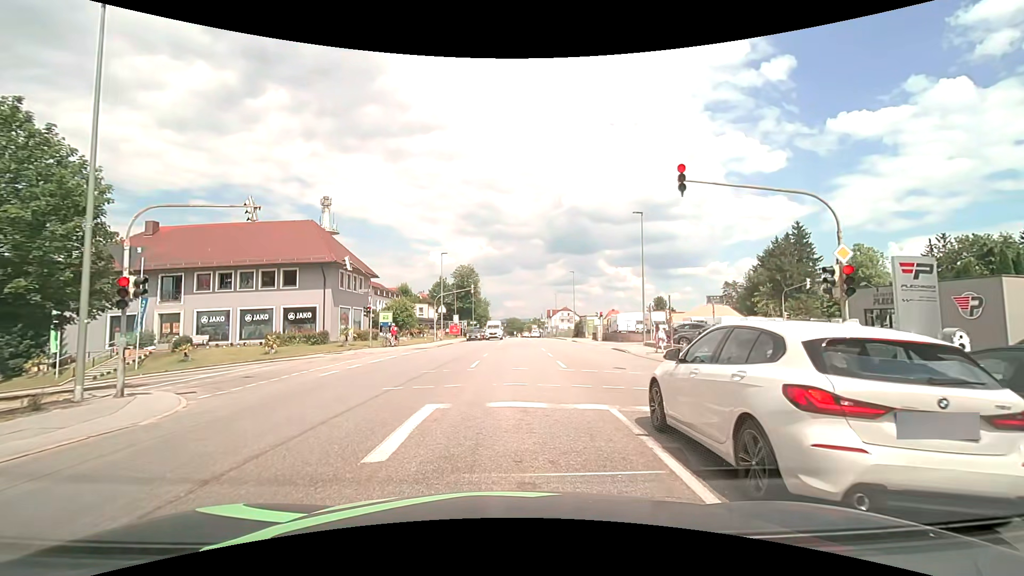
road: tertiary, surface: asphalt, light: Day
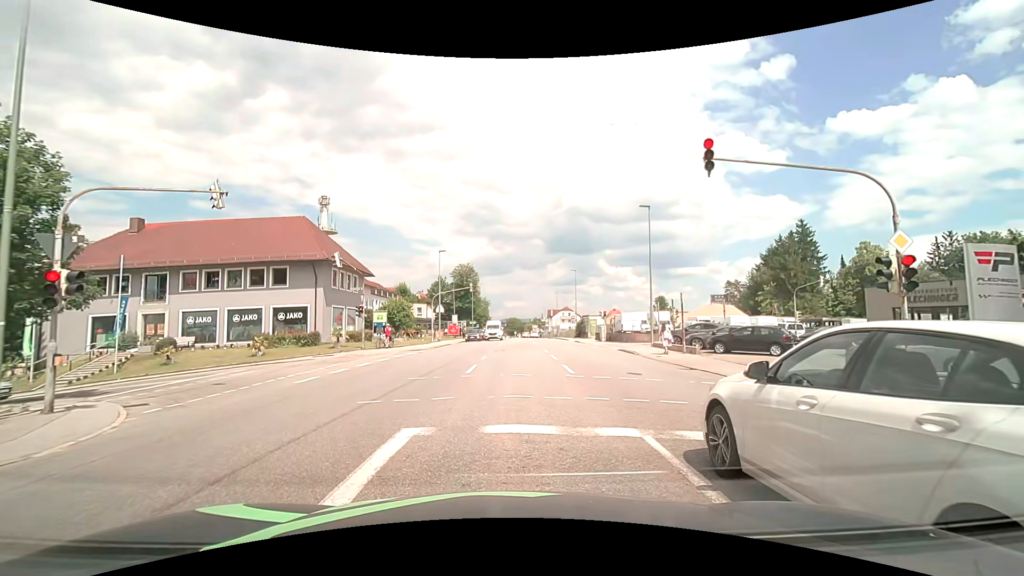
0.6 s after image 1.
(0.0, +1.8) m; +1°
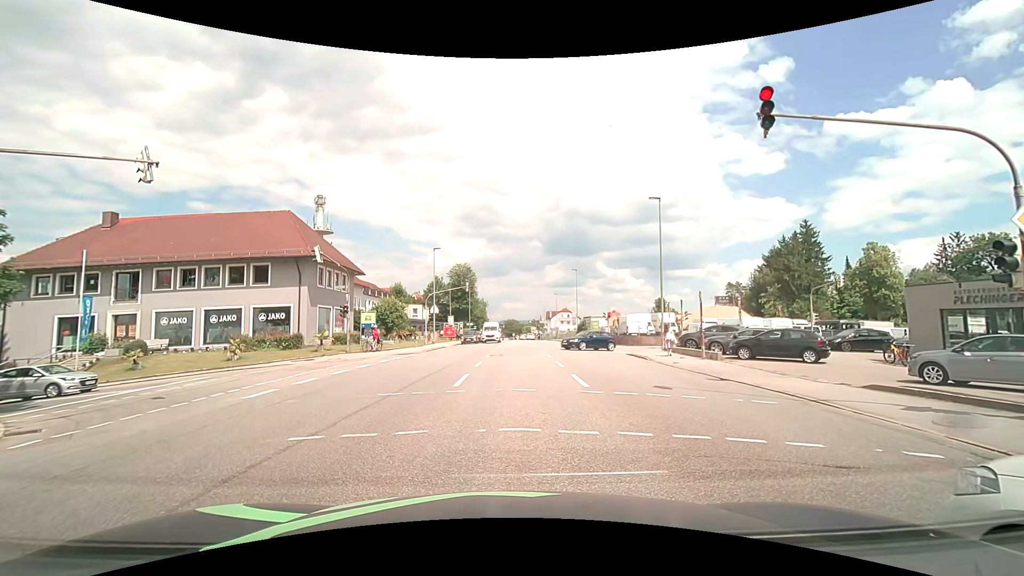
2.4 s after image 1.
(0.0, +2.6) m; +2°
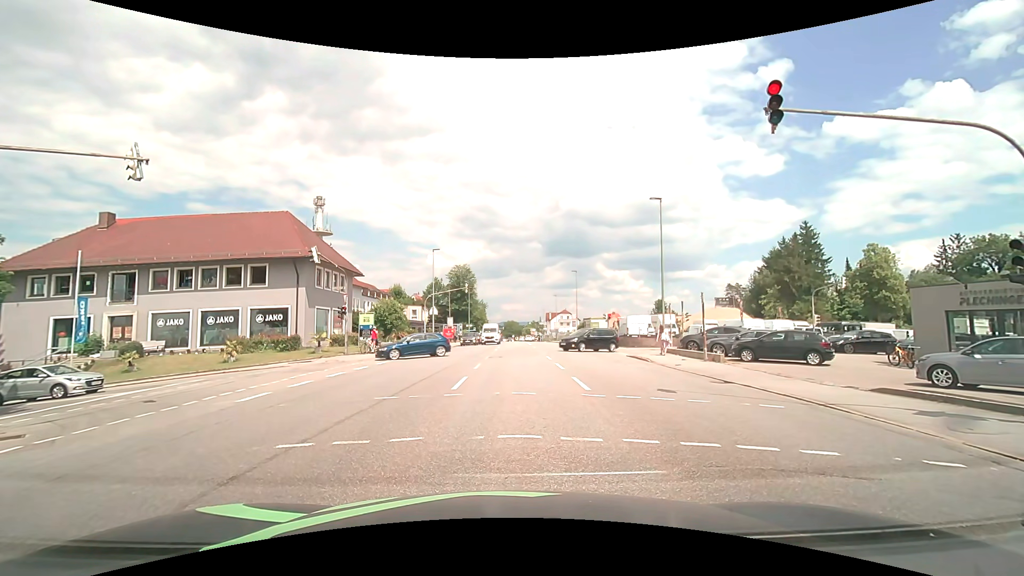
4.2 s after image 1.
(0.0, +0.4) m; 0°
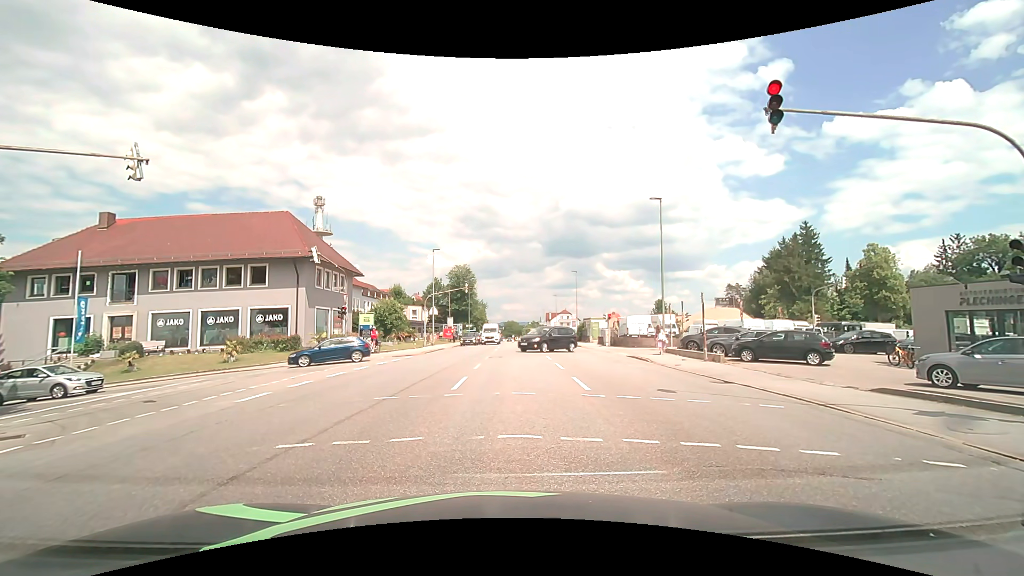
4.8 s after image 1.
(0.0, 0.0) m; 0°
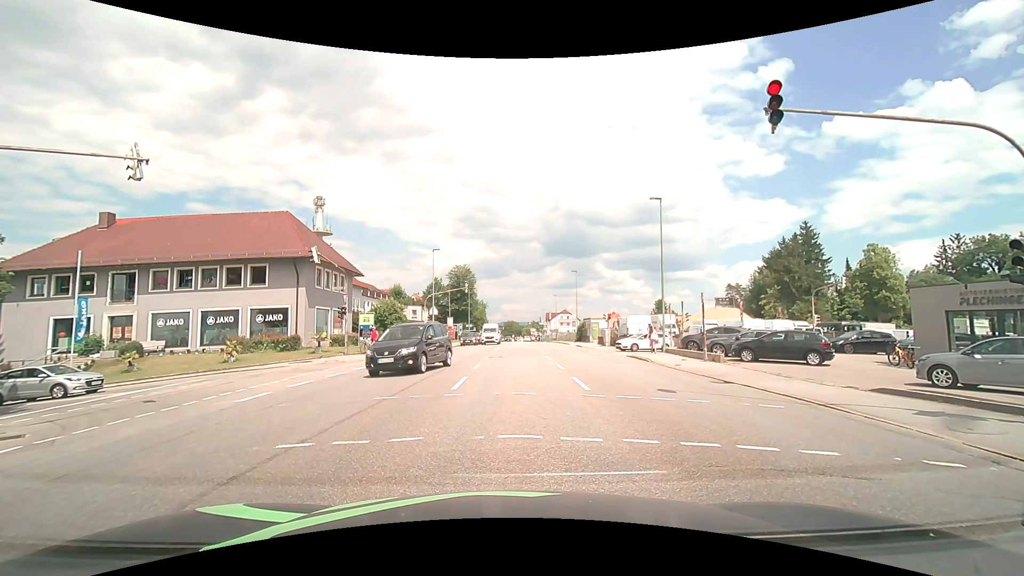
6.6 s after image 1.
(0.0, 0.0) m; 0°
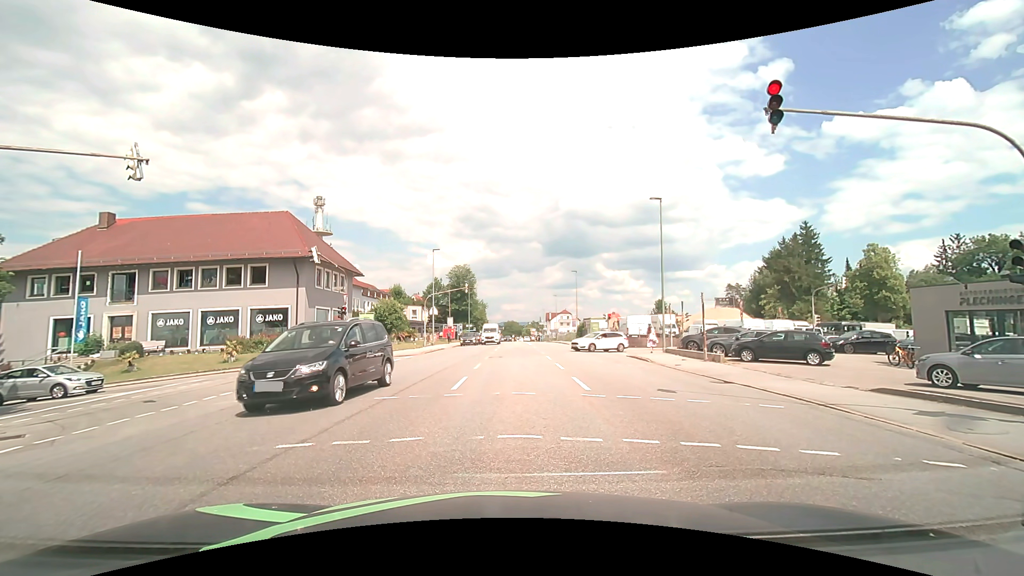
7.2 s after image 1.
(0.0, 0.0) m; 0°
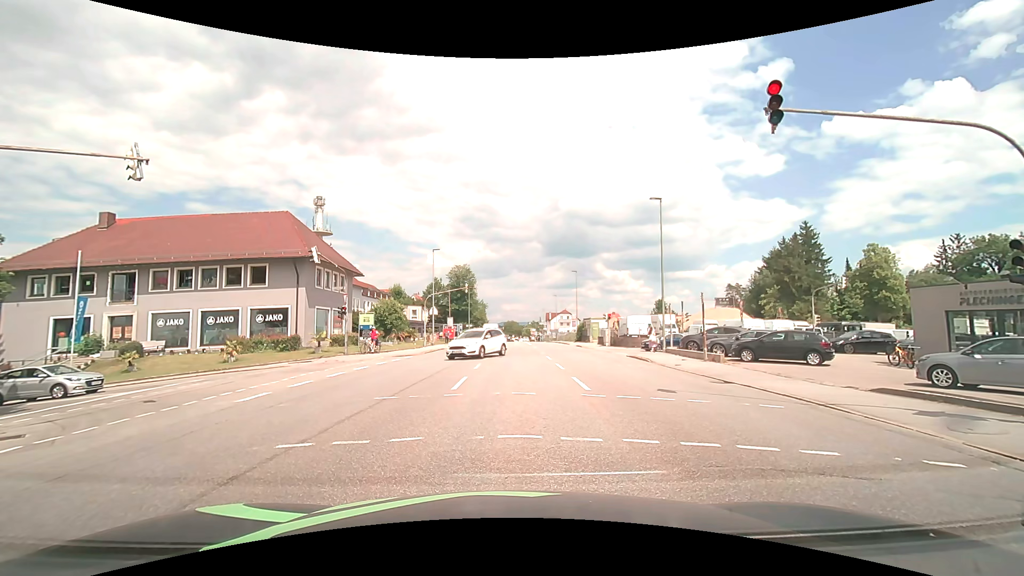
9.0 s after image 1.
(0.0, 0.0) m; 0°
